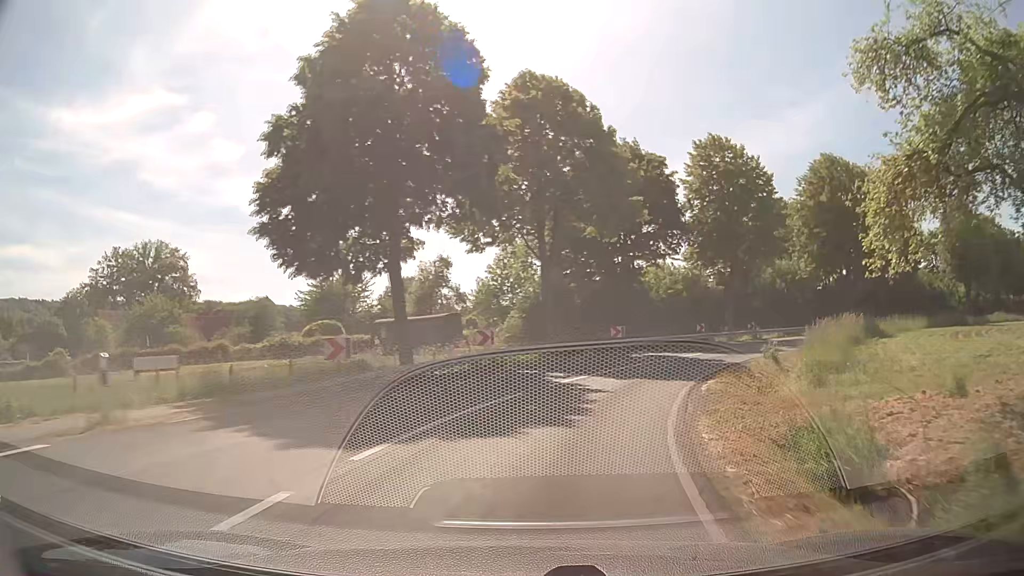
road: secondary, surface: asphalt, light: Day
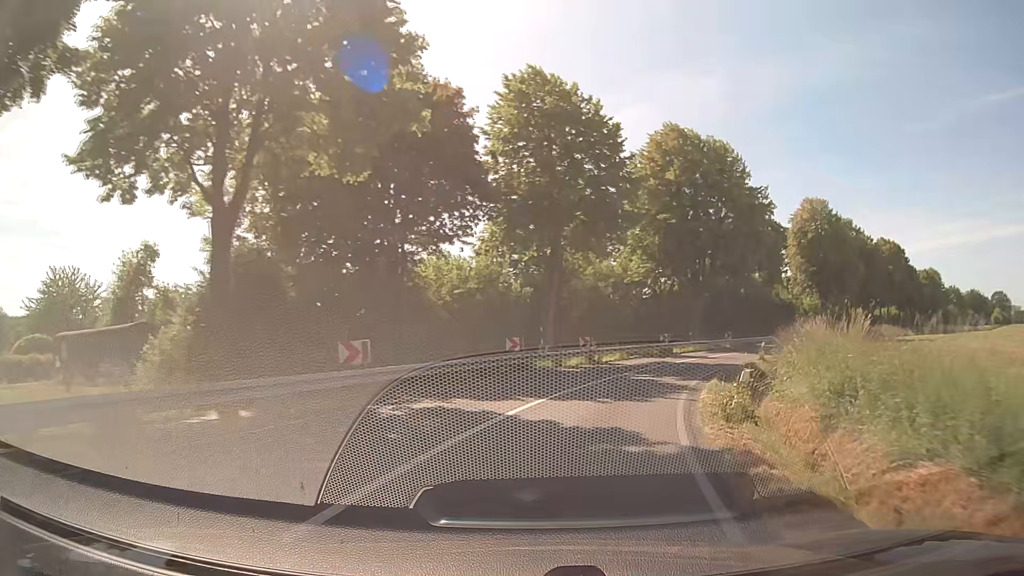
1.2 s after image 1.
(+3.0, +18.2) m; +18°
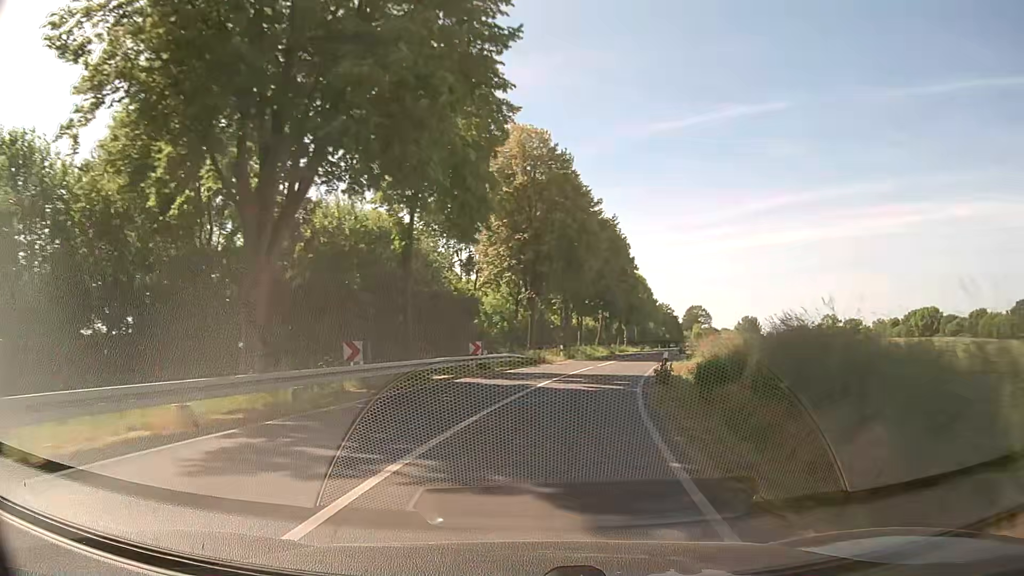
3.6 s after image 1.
(+11.5, +37.4) m; +31°
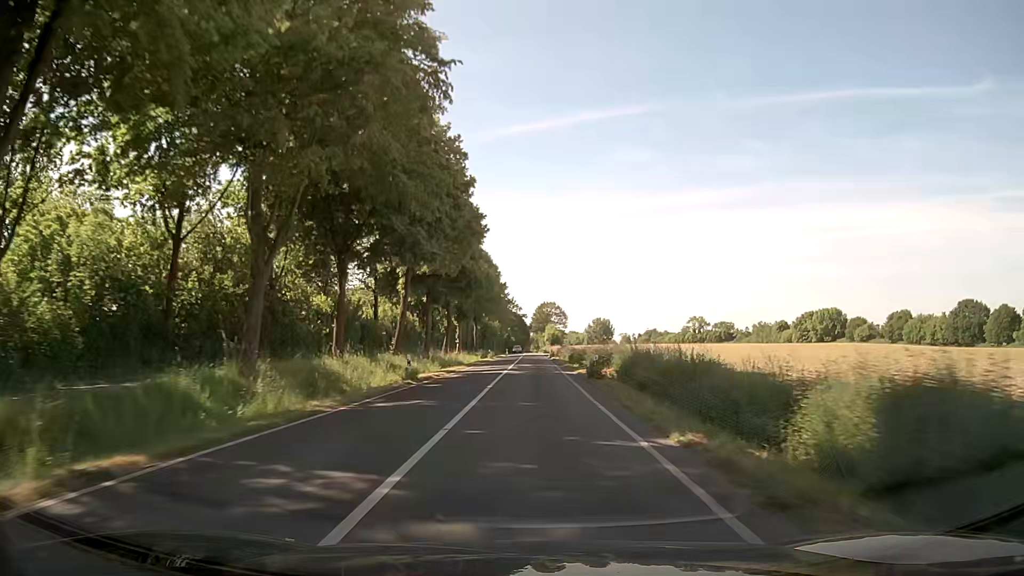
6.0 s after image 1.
(+7.4, +45.0) m; +14°
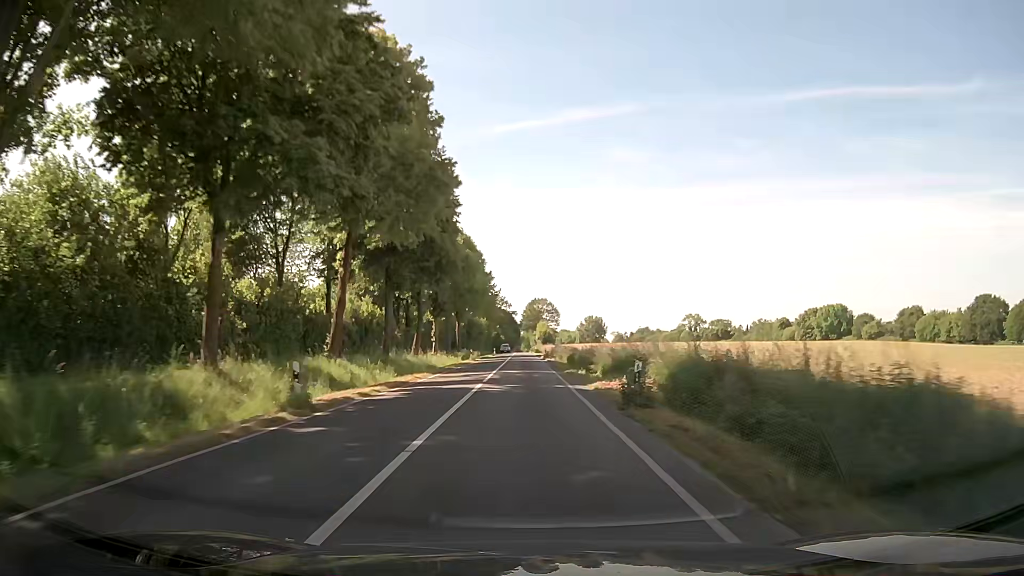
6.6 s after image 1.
(+0.2, +12.6) m; +1°
